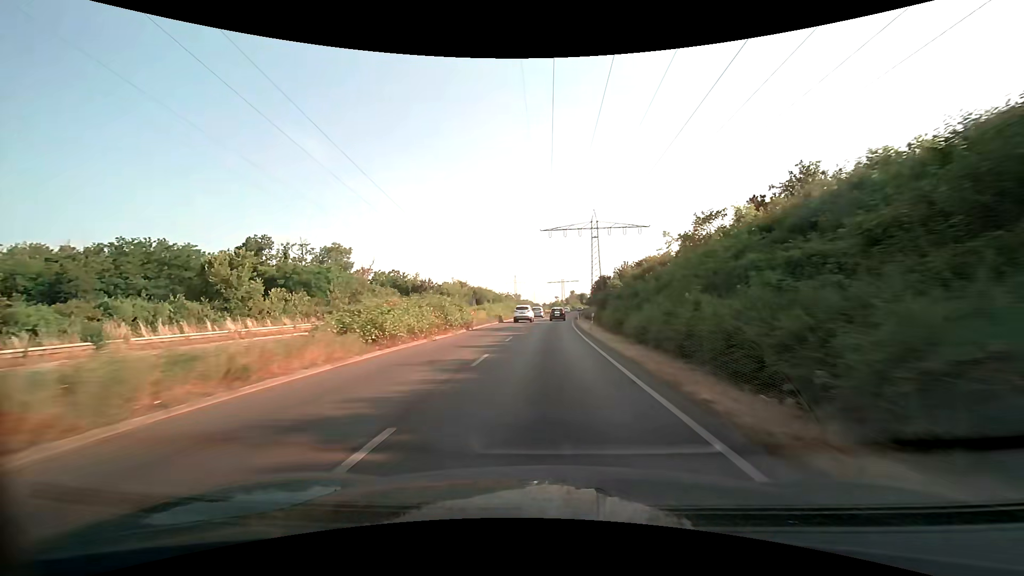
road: trunk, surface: asphalt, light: Day
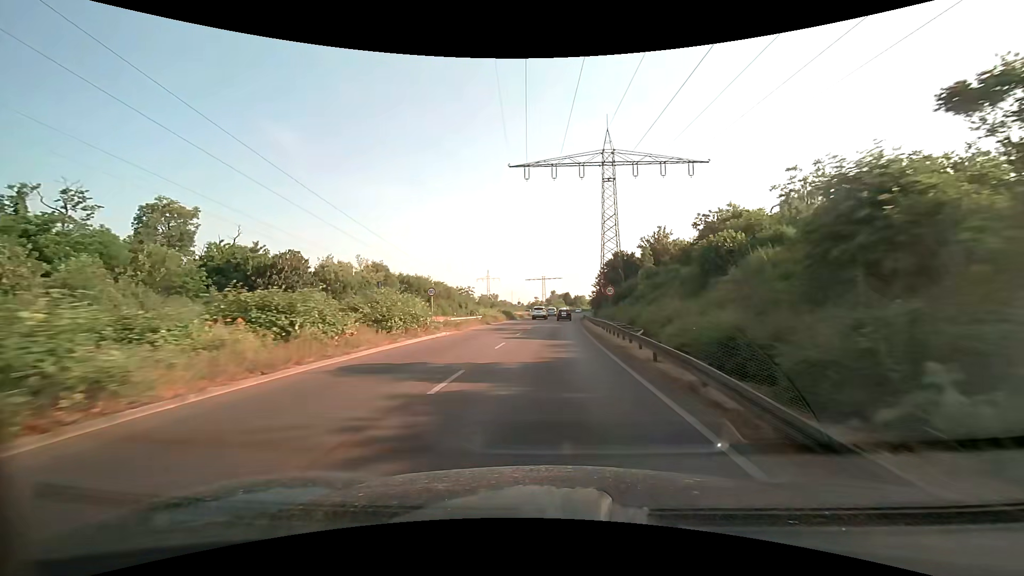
(+0.9, +50.0) m; +2°
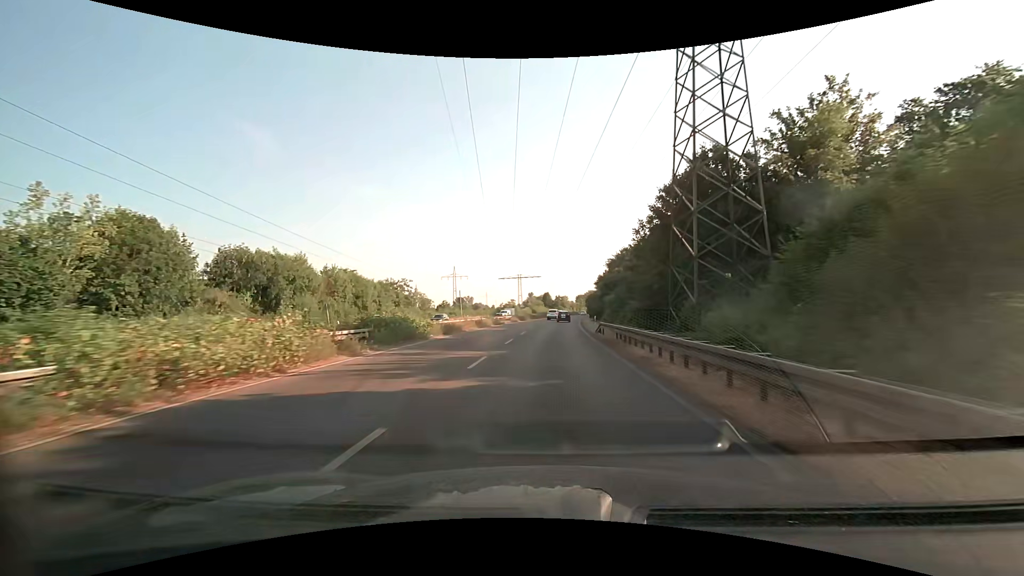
(+0.9, +41.3) m; +2°
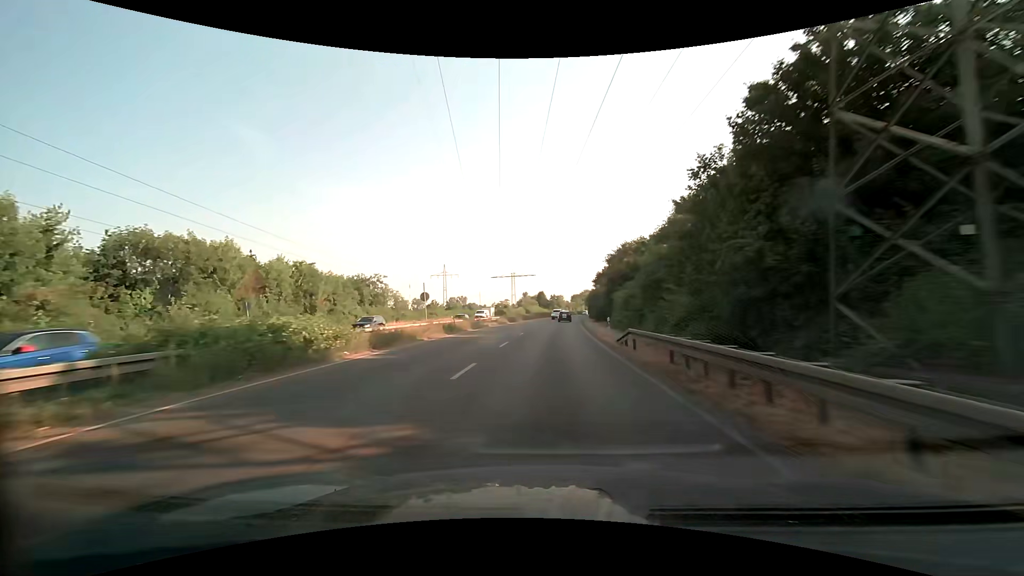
(+0.1, +11.1) m; +1°
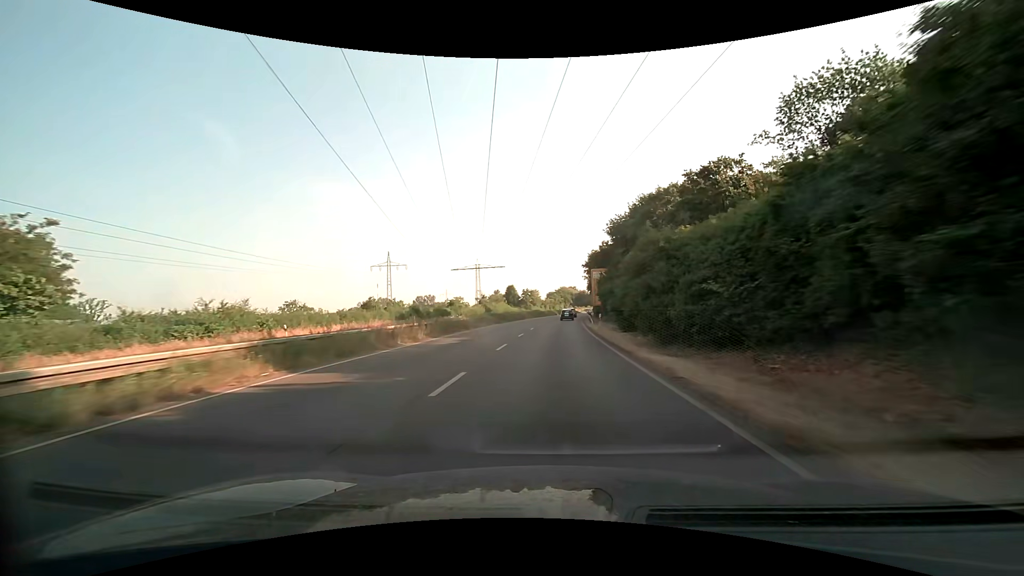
(+1.2, +47.4) m; +3°
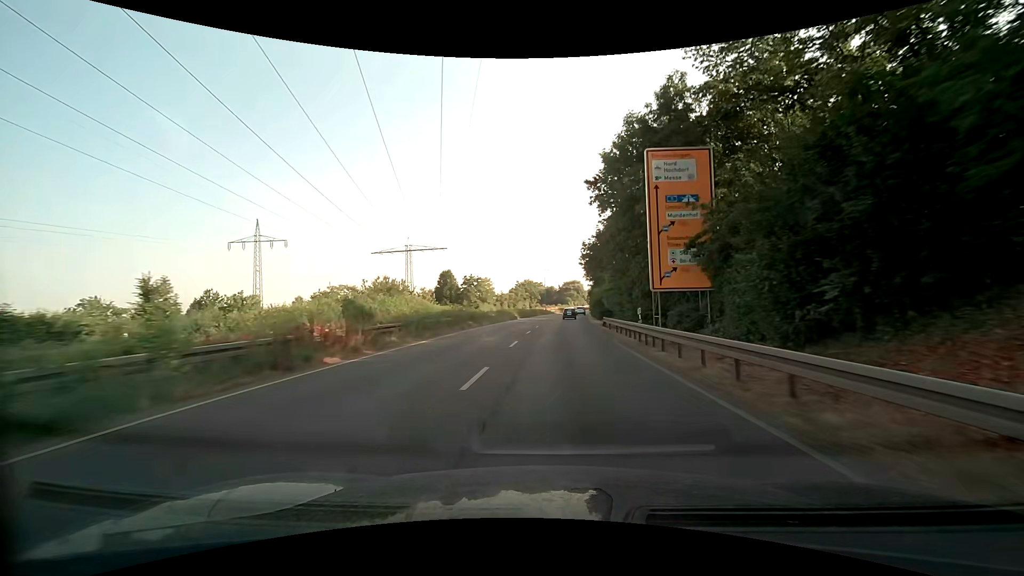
(+1.9, +62.6) m; +4°
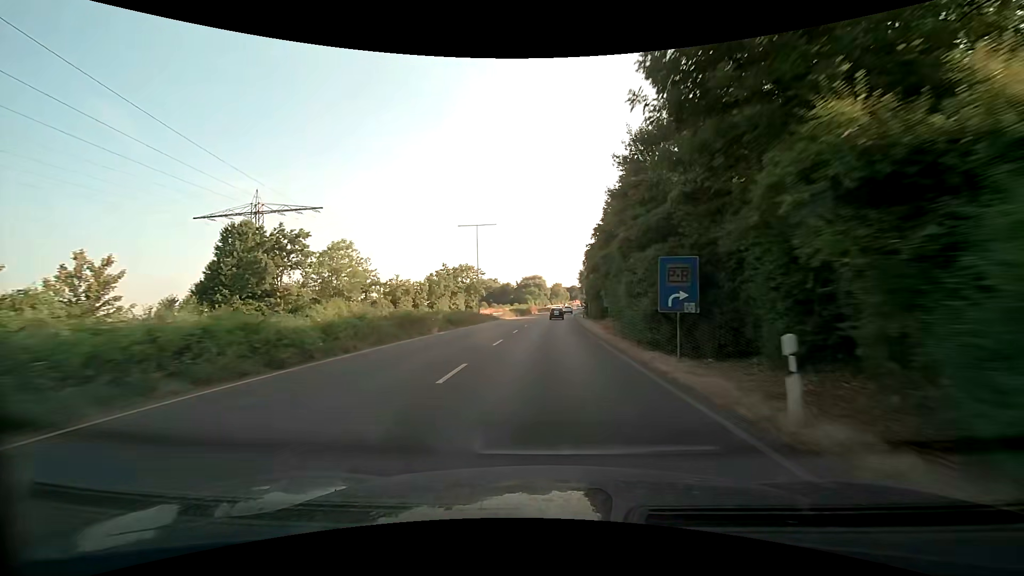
(+2.6, +62.2) m; +5°
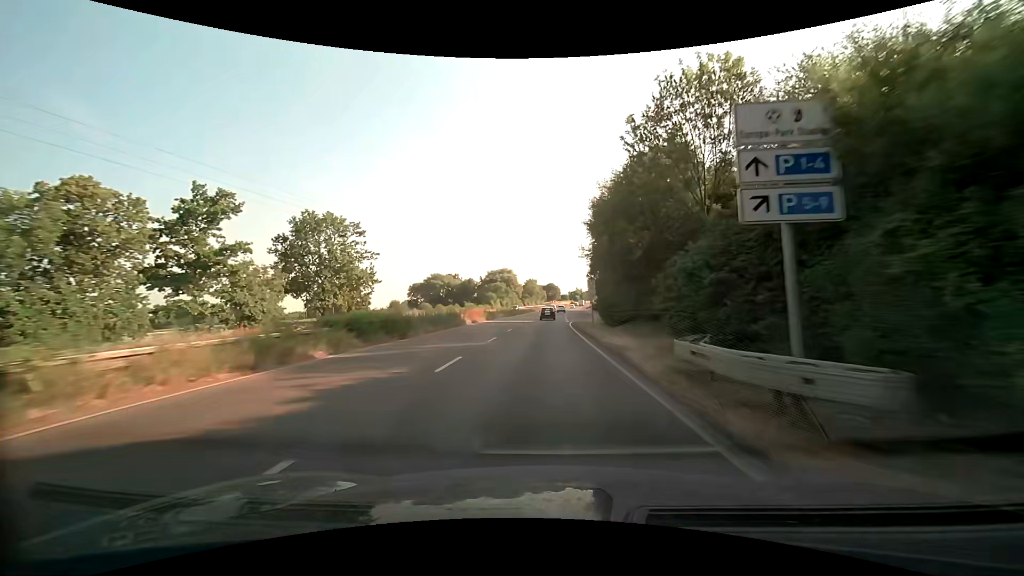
(+1.3, +61.5) m; +3°
(0, +10) (0, +20) (0, +30) (0, +40) (+1, +50) (+1, +60) (+1, +70) (+1, +80) (+2, +90) (+2, +100) m
